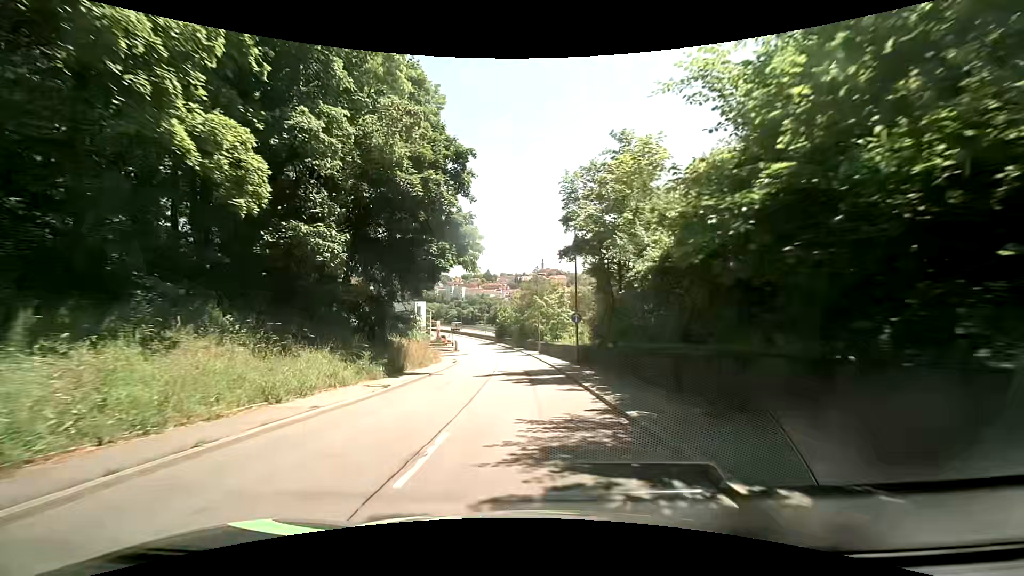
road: tertiary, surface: asphalt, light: Day
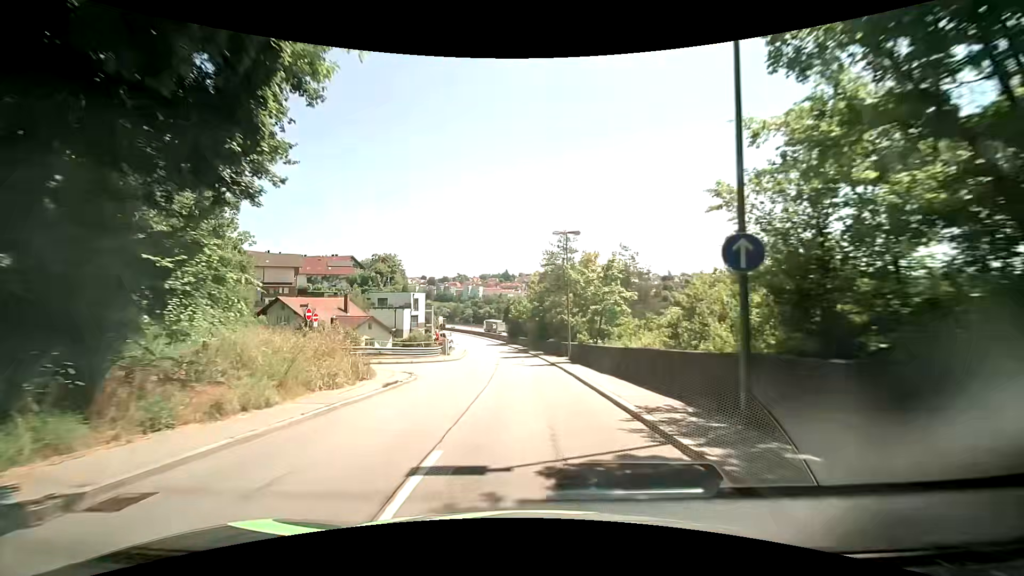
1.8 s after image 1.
(-0.5, +19.5) m; -3°
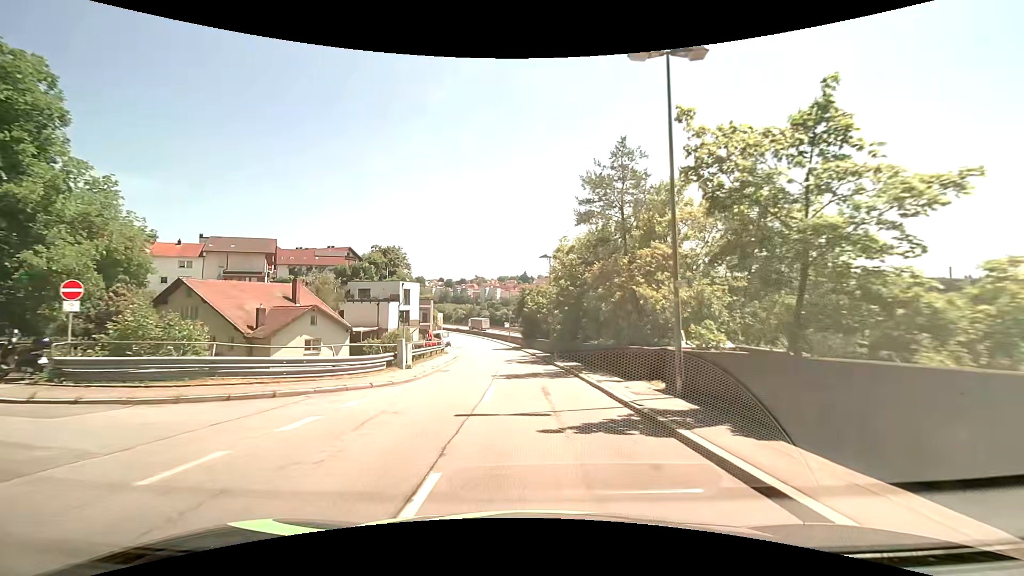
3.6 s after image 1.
(-0.4, +19.6) m; -2°
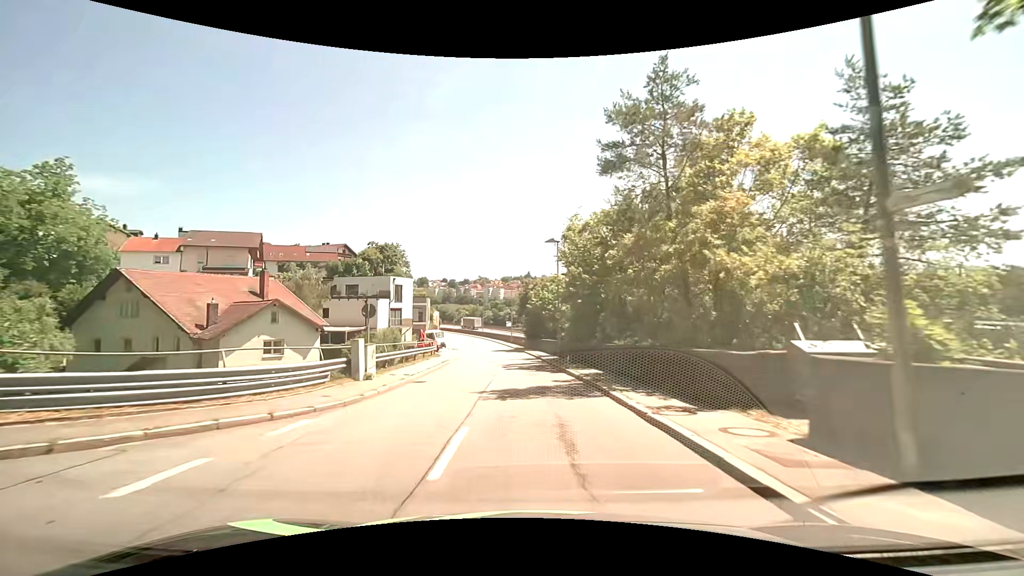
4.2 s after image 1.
(0.0, +6.4) m; 0°
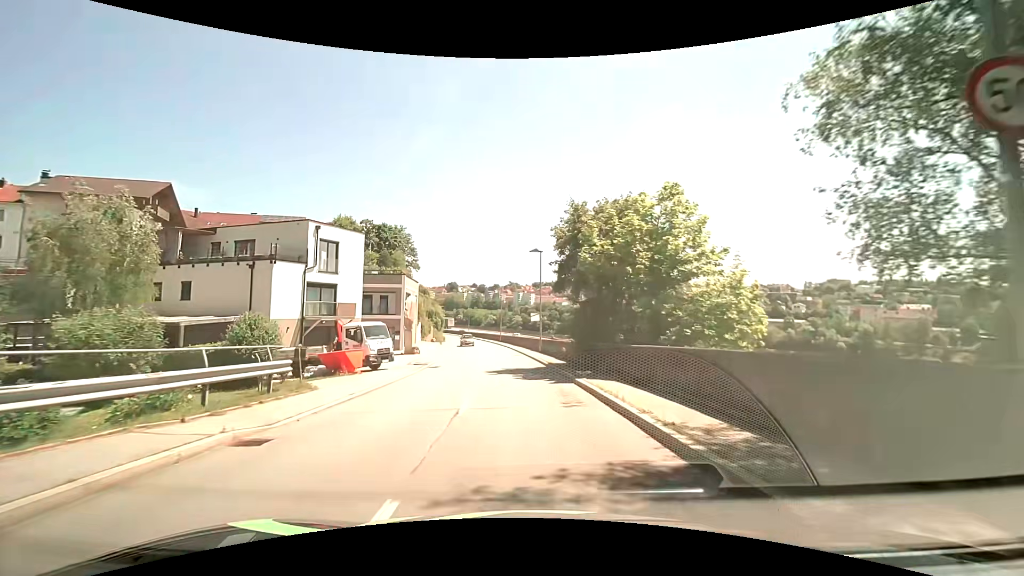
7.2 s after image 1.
(-1.0, +30.7) m; -3°
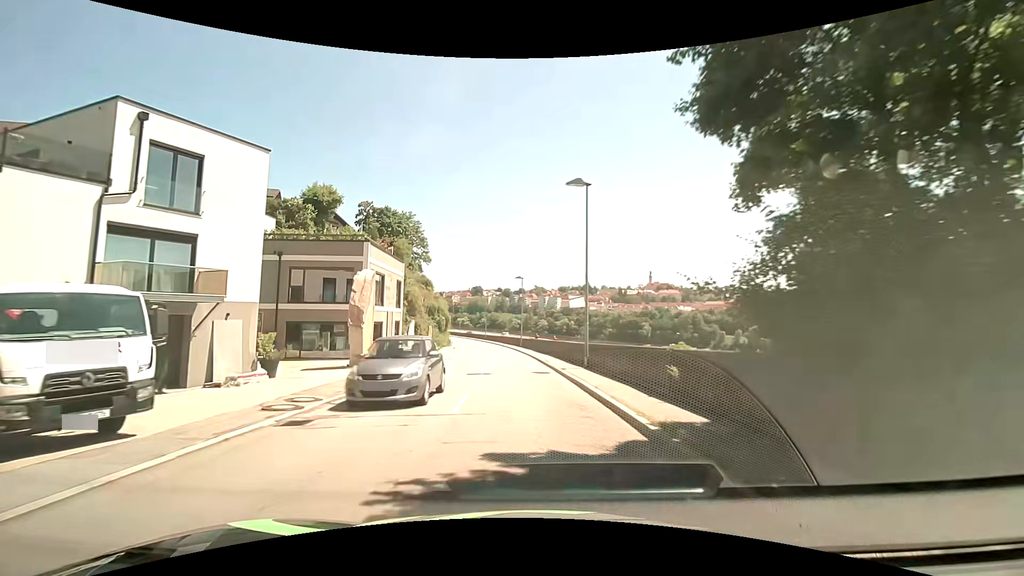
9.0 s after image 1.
(-0.5, +17.5) m; -3°
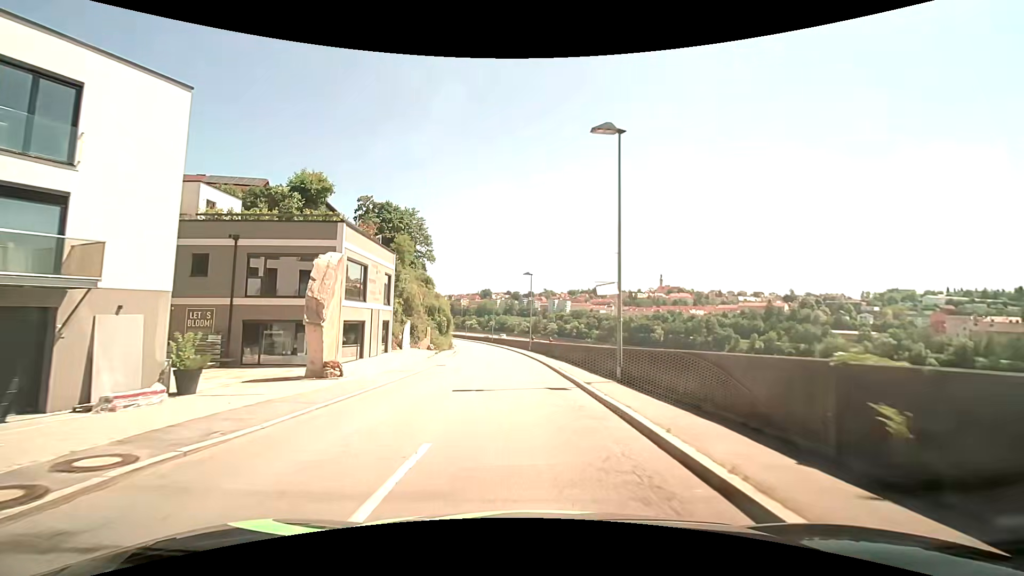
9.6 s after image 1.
(0.0, +5.7) m; -1°
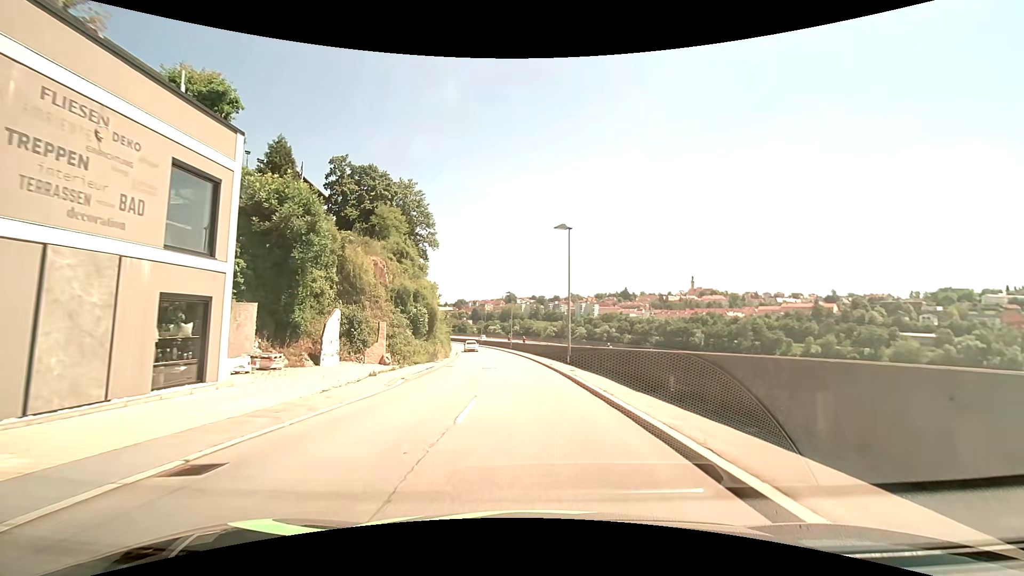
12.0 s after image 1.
(-0.6, +22.4) m; -3°
(0, +10) (0, +20) (-1, +30) (-1, +40) (-2, +50) (-4, +60) (-5, +70) (-7, +80) (-9, +89) (-11, +99) m
